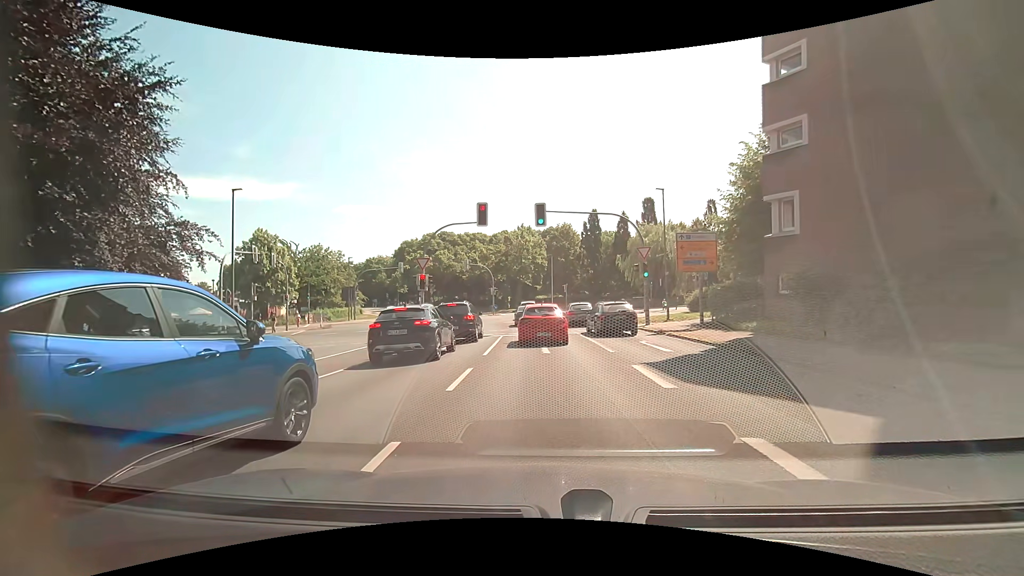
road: unclassified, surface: asphalt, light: Day
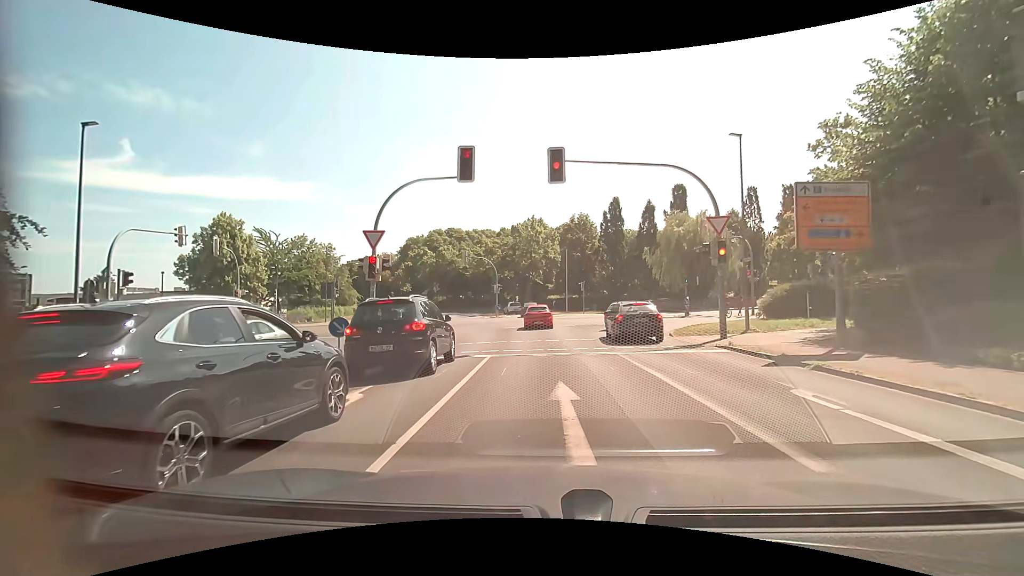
(-0.3, +10.2) m; 0°
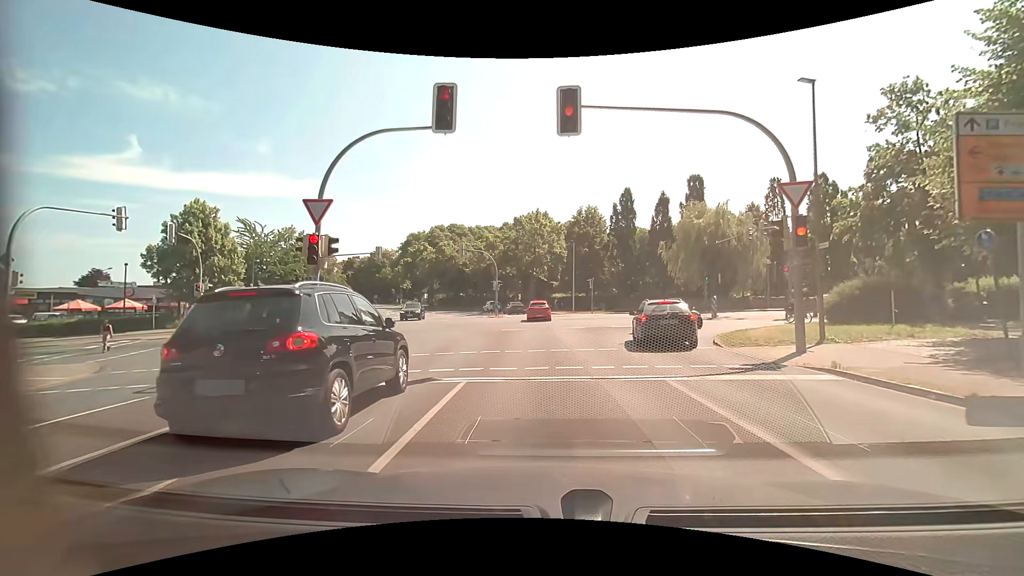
(-0.2, +5.1) m; -3°
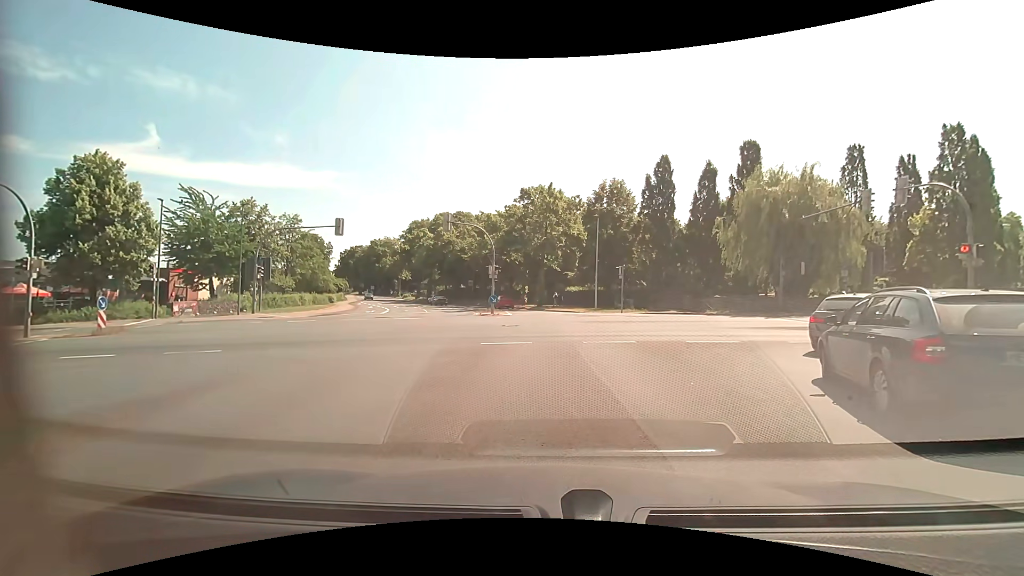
(0.0, +12.3) m; -2°
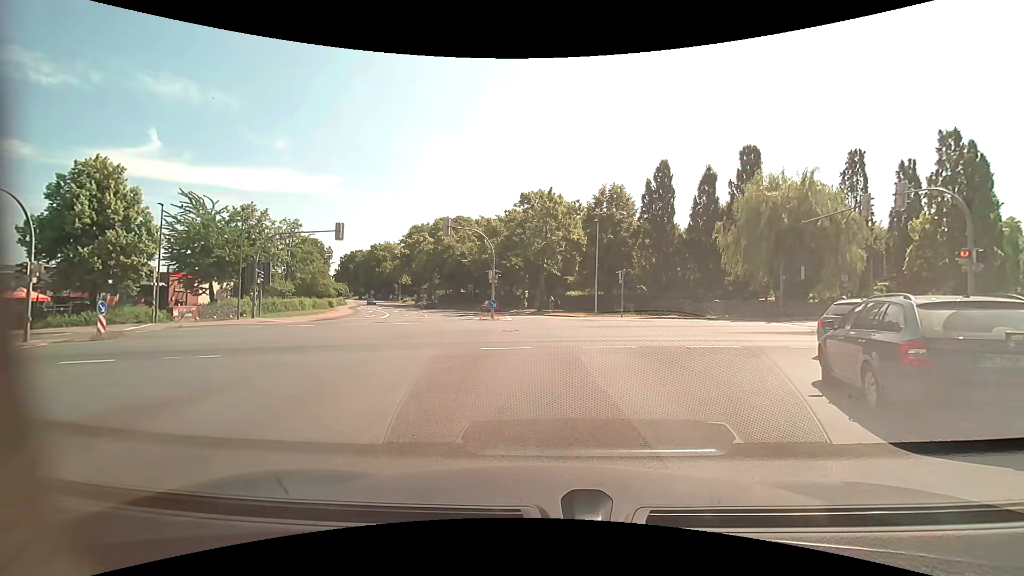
(0.0, +0.1) m; 0°
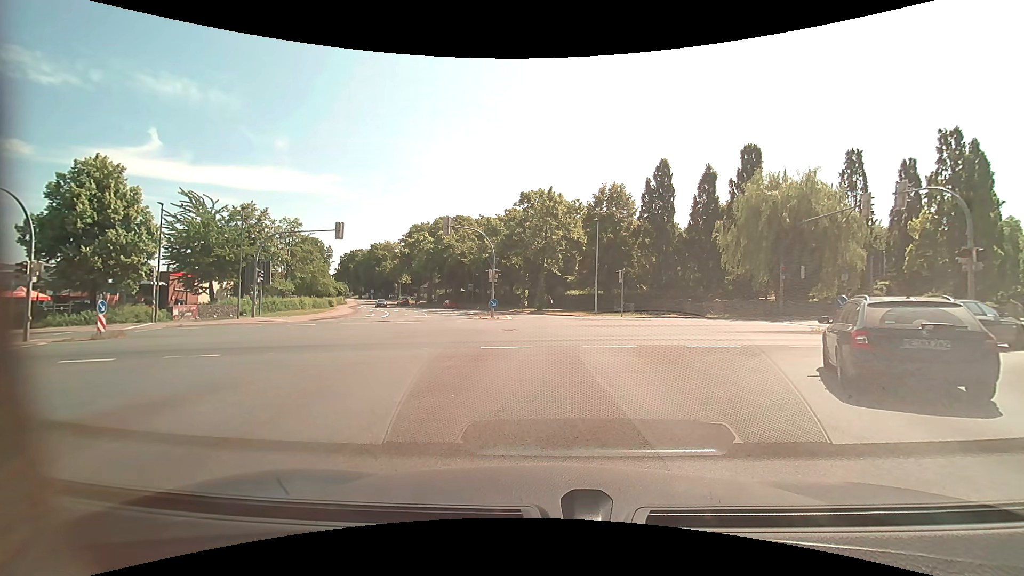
(0.0, +0.1) m; 0°
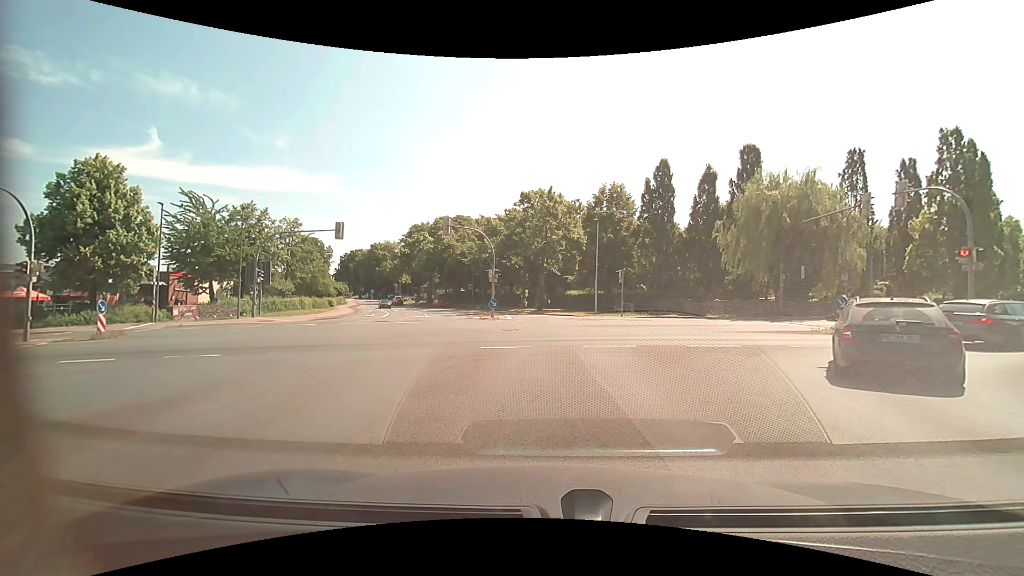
(0.0, 0.0) m; 0°
